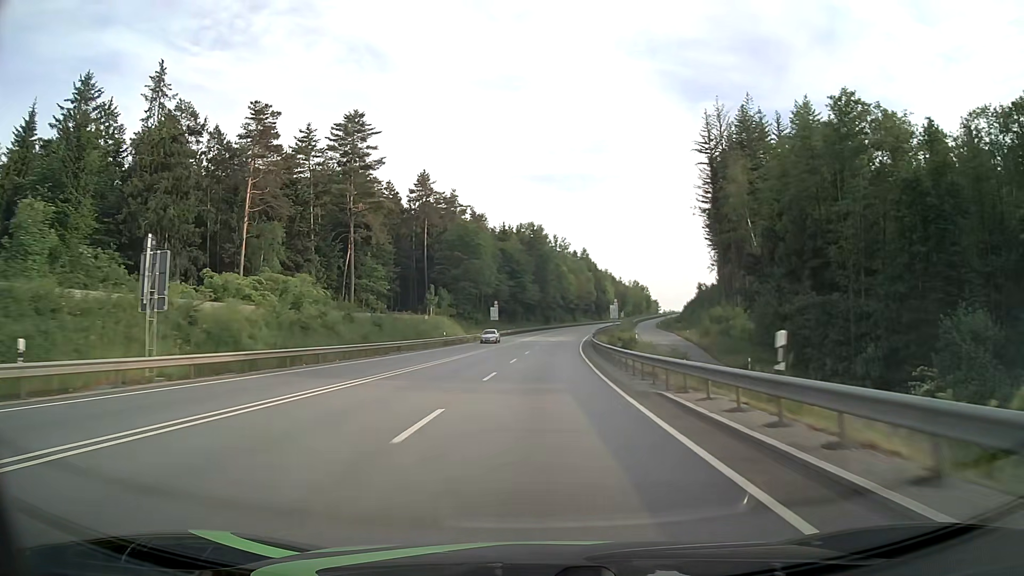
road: primary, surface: asphalt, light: Day
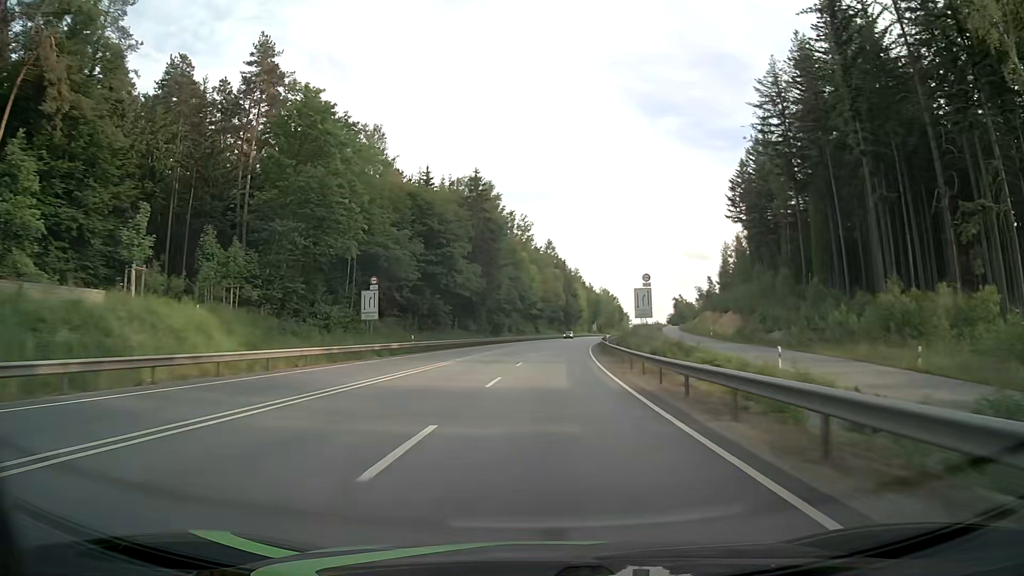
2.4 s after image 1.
(+2.1, +62.3) m; +4°
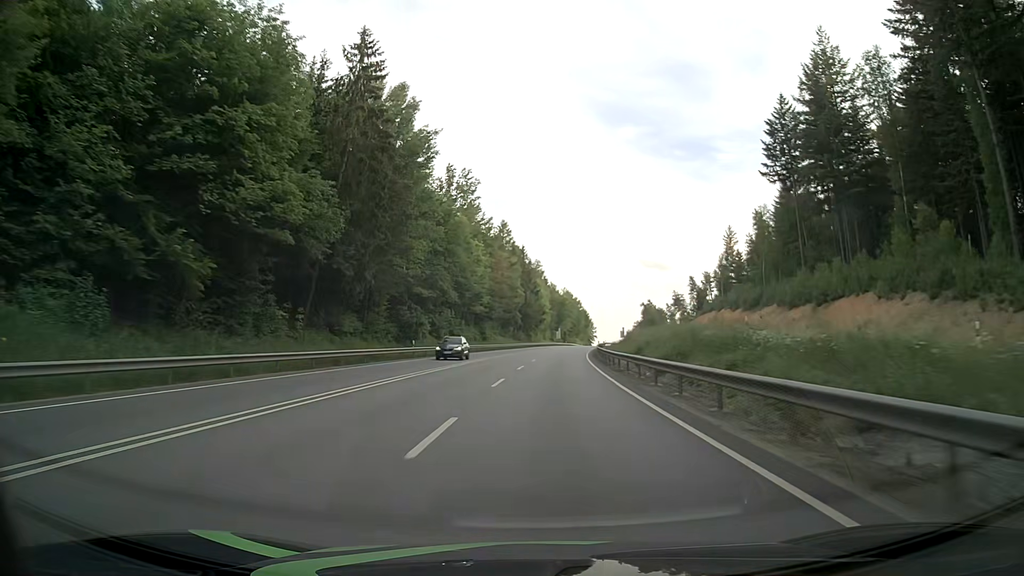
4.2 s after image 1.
(+1.6, +46.8) m; +4°
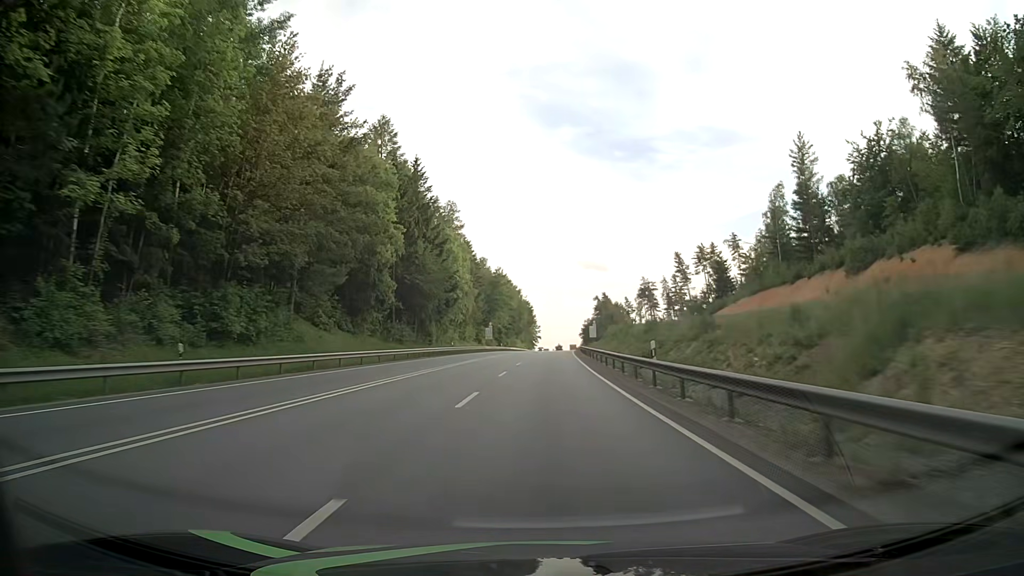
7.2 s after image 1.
(+4.0, +78.4) m; +5°
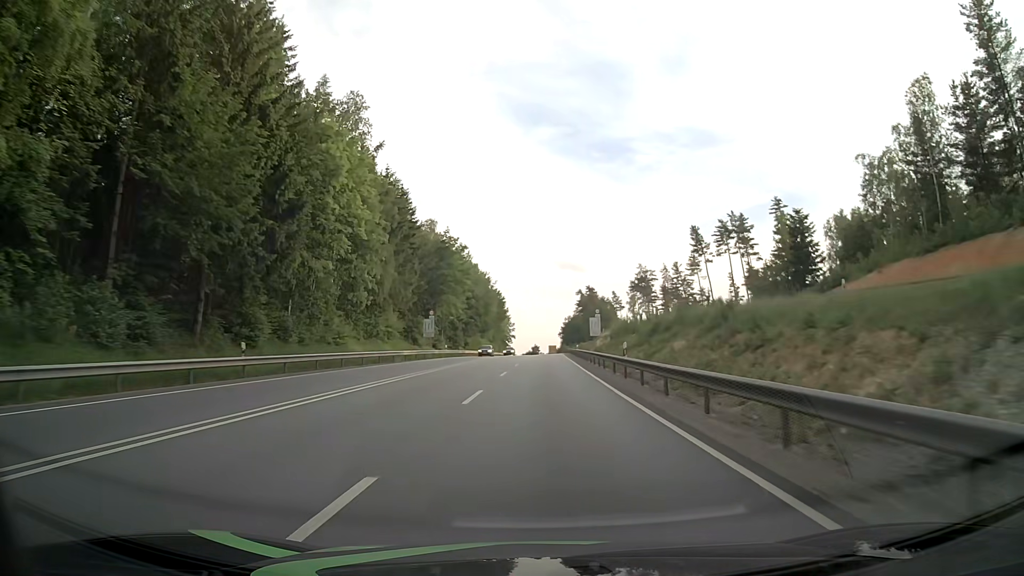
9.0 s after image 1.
(+0.8, +47.4) m; +2°
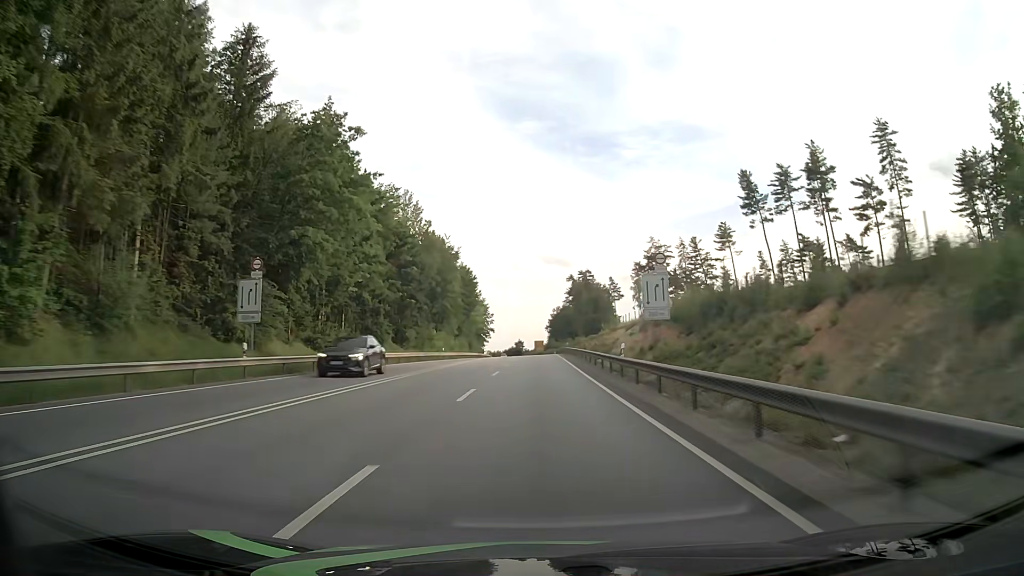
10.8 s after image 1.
(+0.6, +47.5) m; +1°
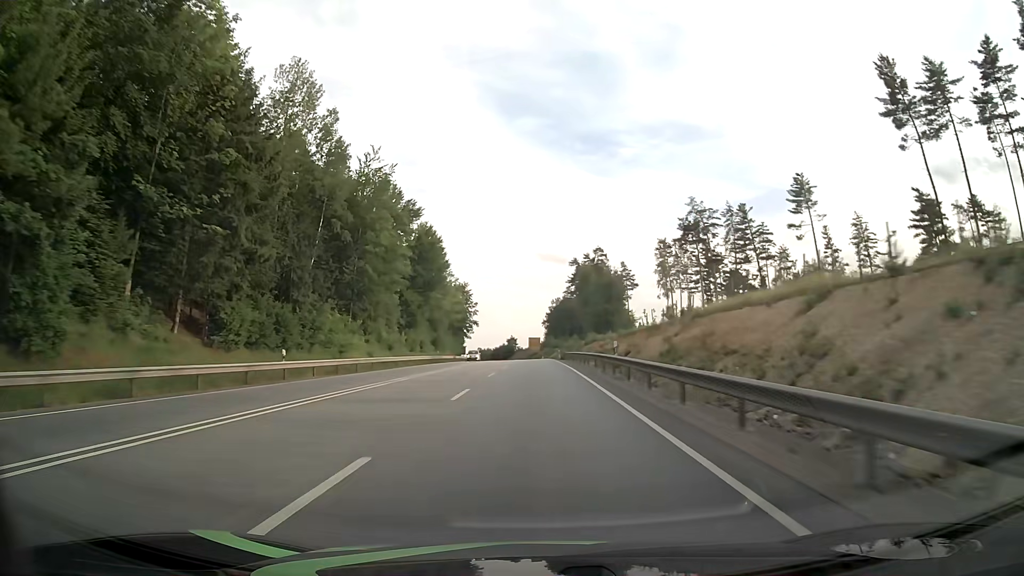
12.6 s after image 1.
(+0.2, +47.6) m; 0°
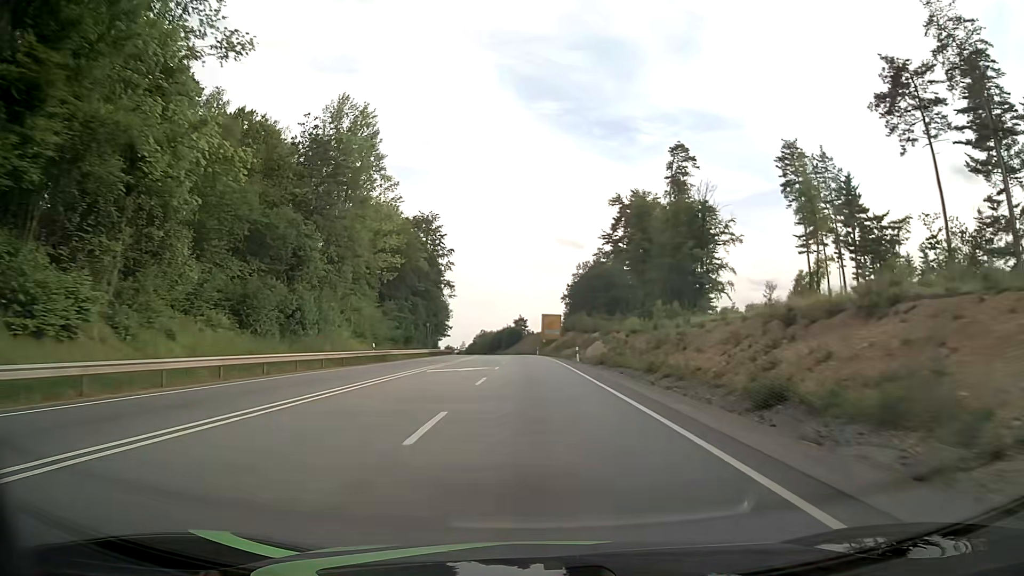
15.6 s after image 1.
(-0.6, +79.4) m; -1°
(0, +10) (0, +20) (0, +30) (0, +40) (-1, +50) (-1, +60) (-1, +70) (-2, +80) (-3, +90) (-3, +100) m
